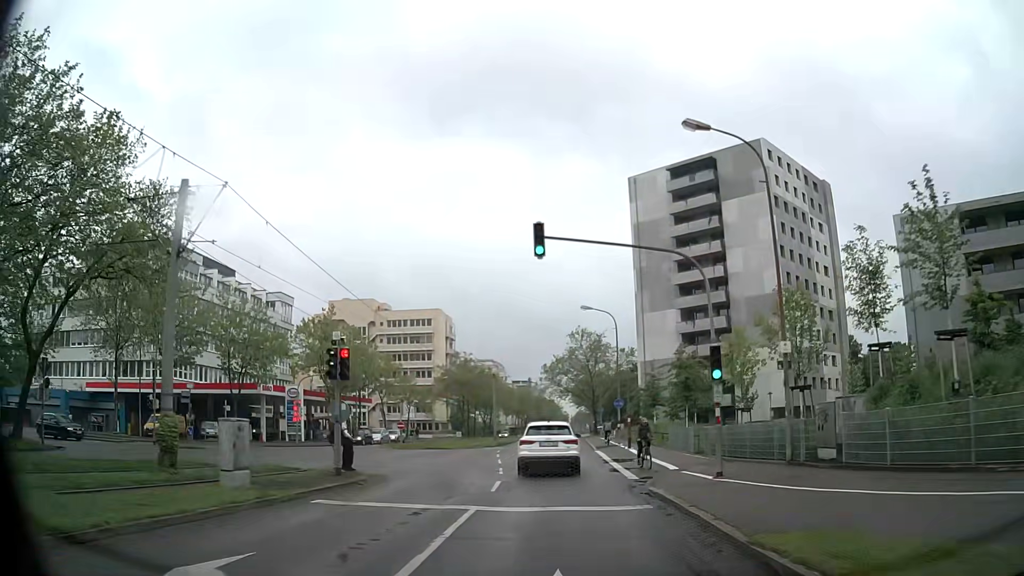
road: tertiary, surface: asphalt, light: Day
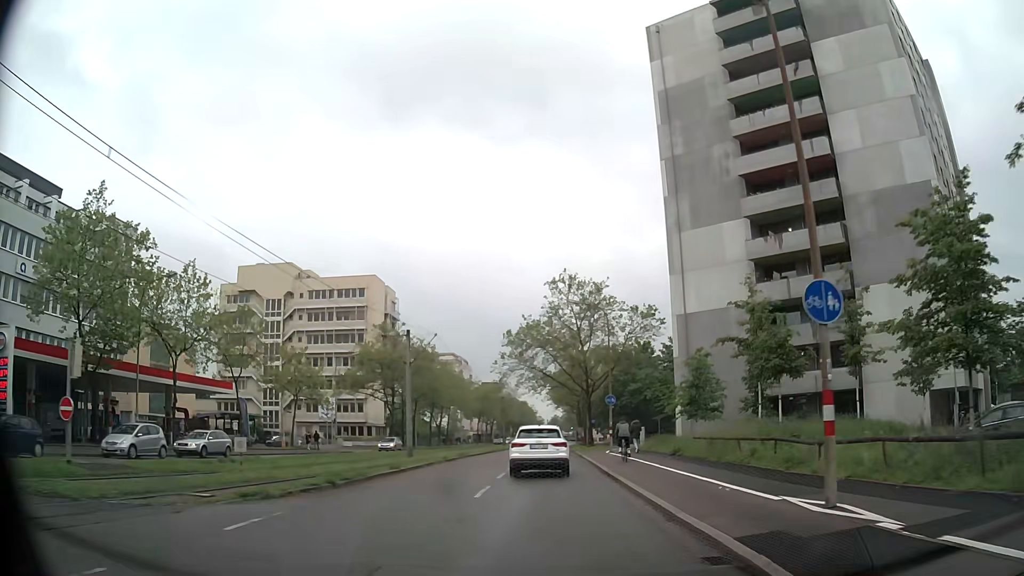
(+0.8, +36.4) m; +3°
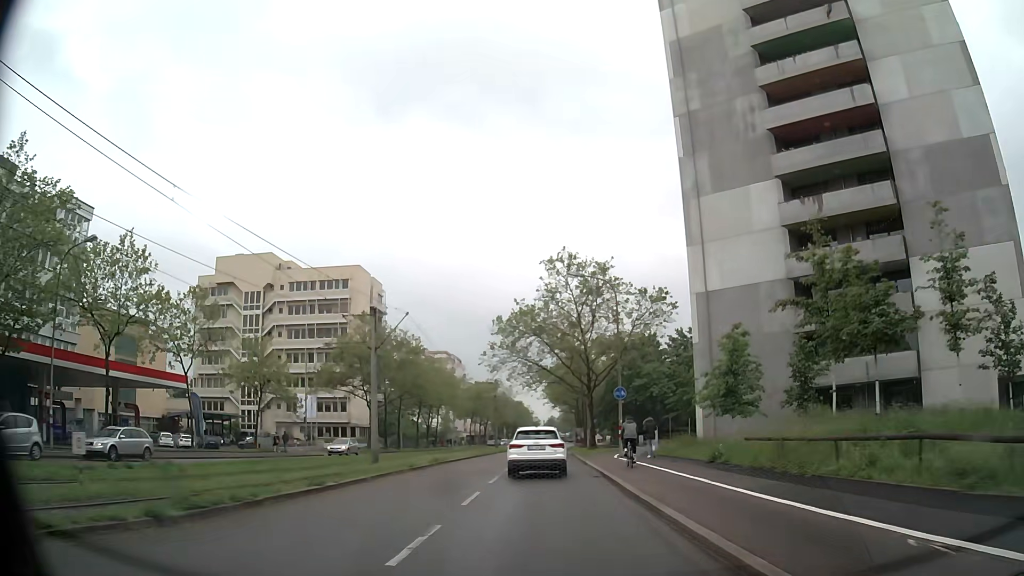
(0.0, +7.3) m; 0°
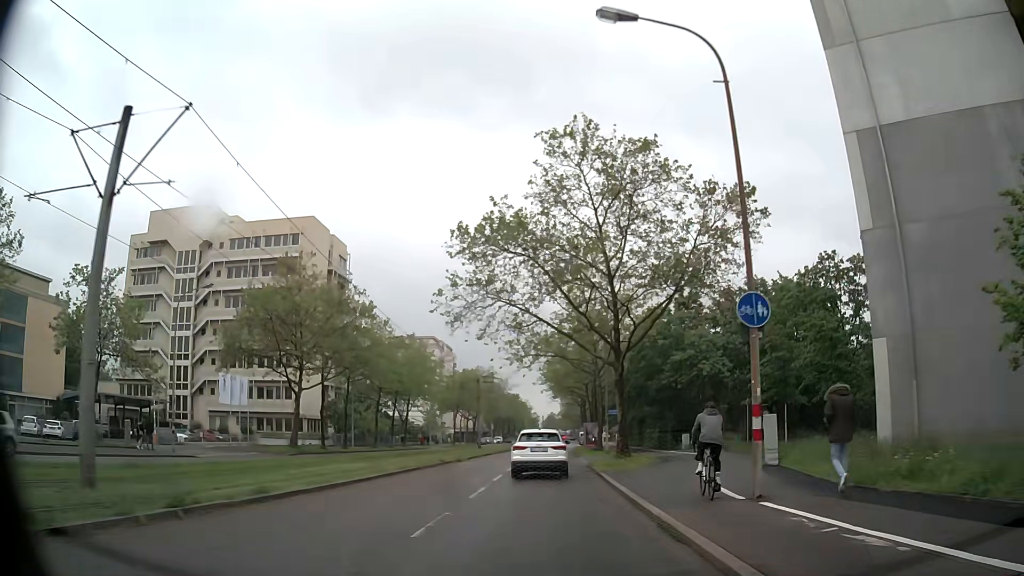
(0.0, +22.0) m; 0°
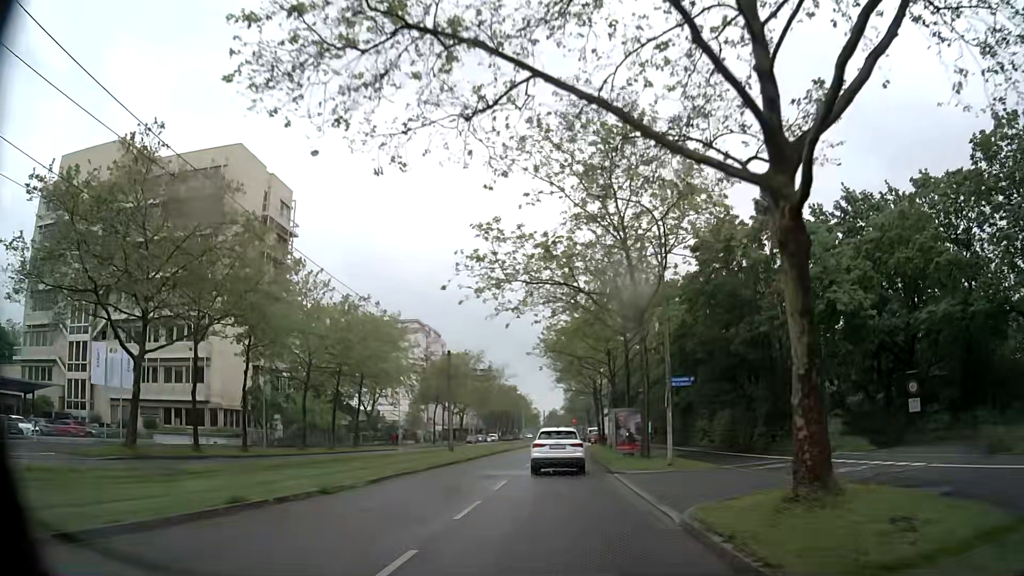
(-0.1, +22.0) m; -1°
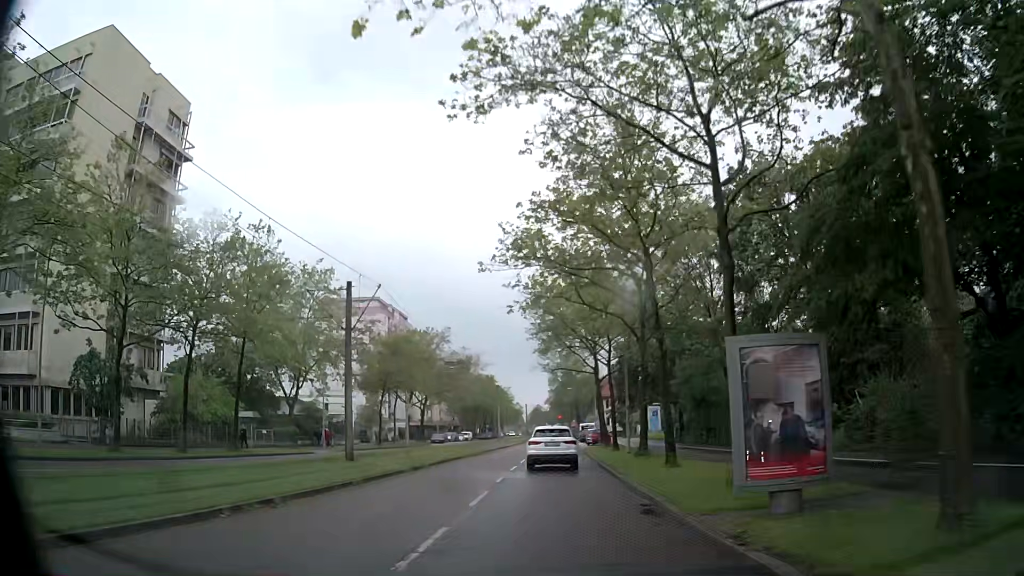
(+0.4, +22.0) m; +2°
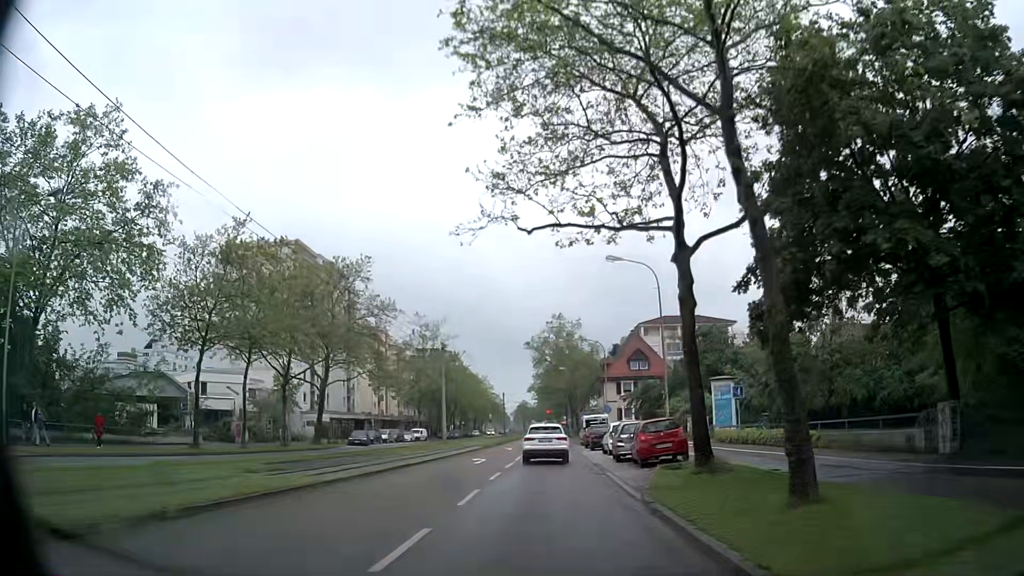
(+0.1, +36.3) m; -1°
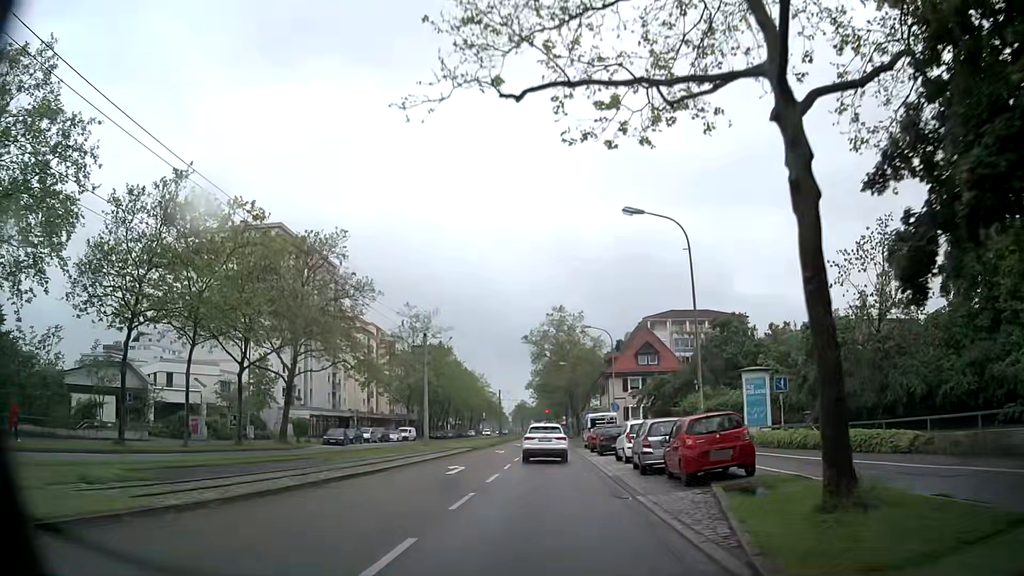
(+0.1, +7.1) m; +2°
(0, +10) (0, +20) (0, +30) (0, +40) (0, +50) (0, +60) (0, +70) (0, +80) (0, +90) (0, +100) m
